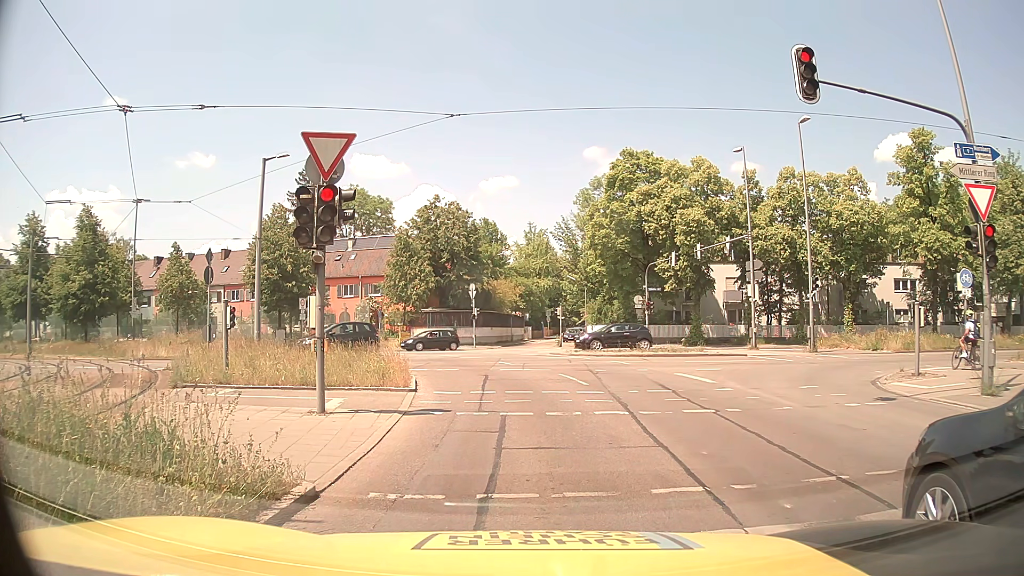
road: secondary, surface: asphalt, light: Day
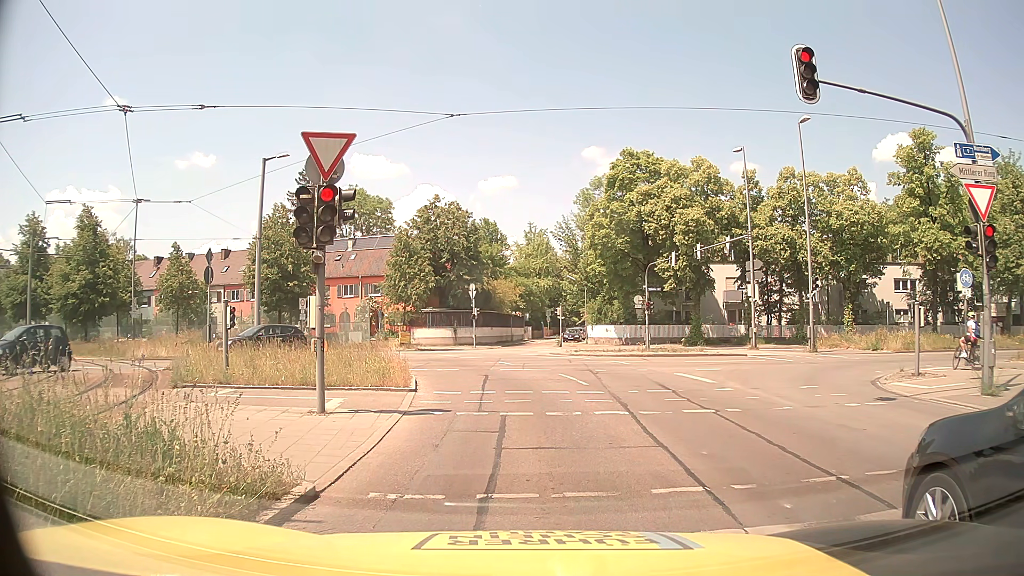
(0.0, 0.0) m; 0°
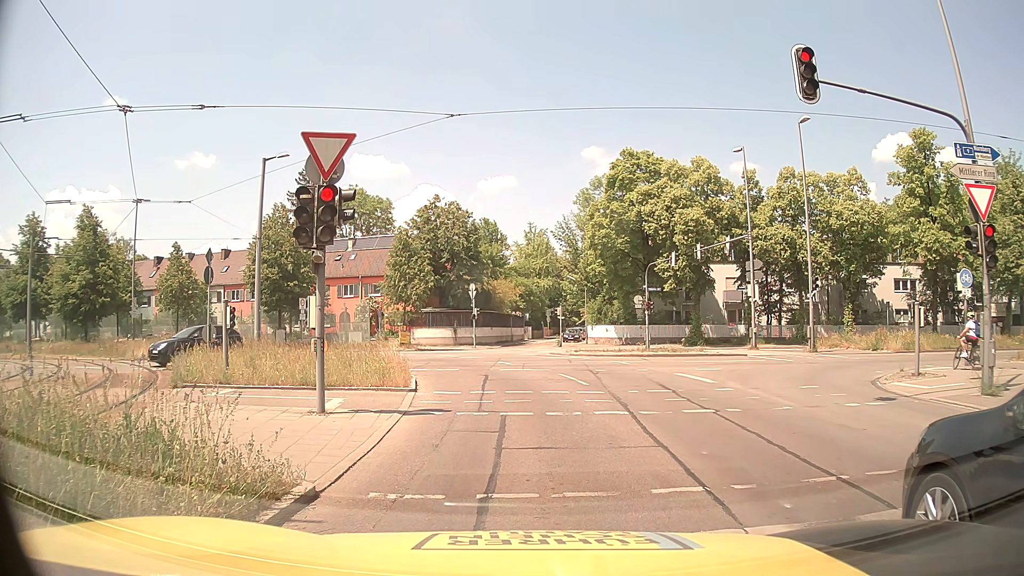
(0.0, 0.0) m; 0°
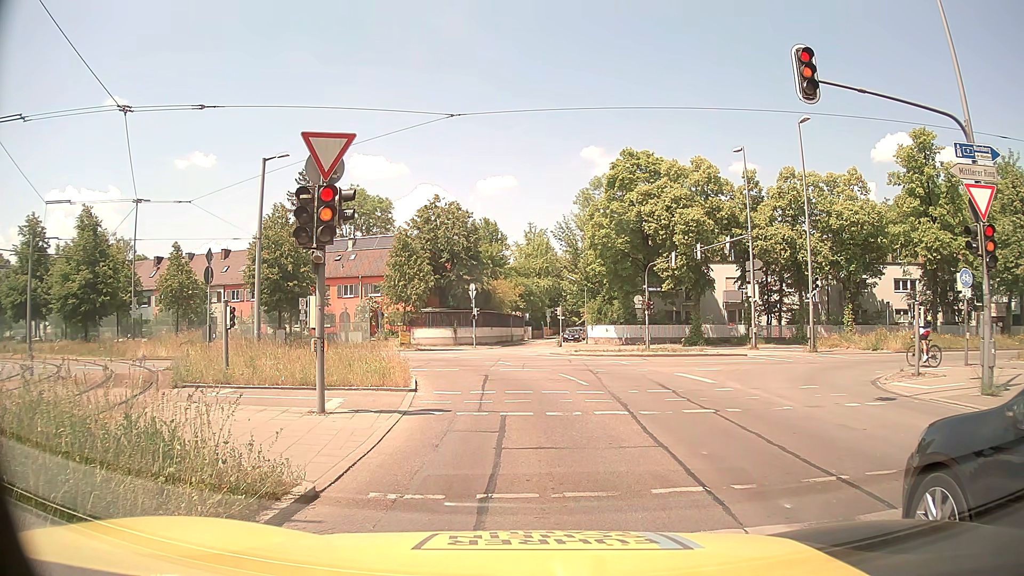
(0.0, 0.0) m; 0°
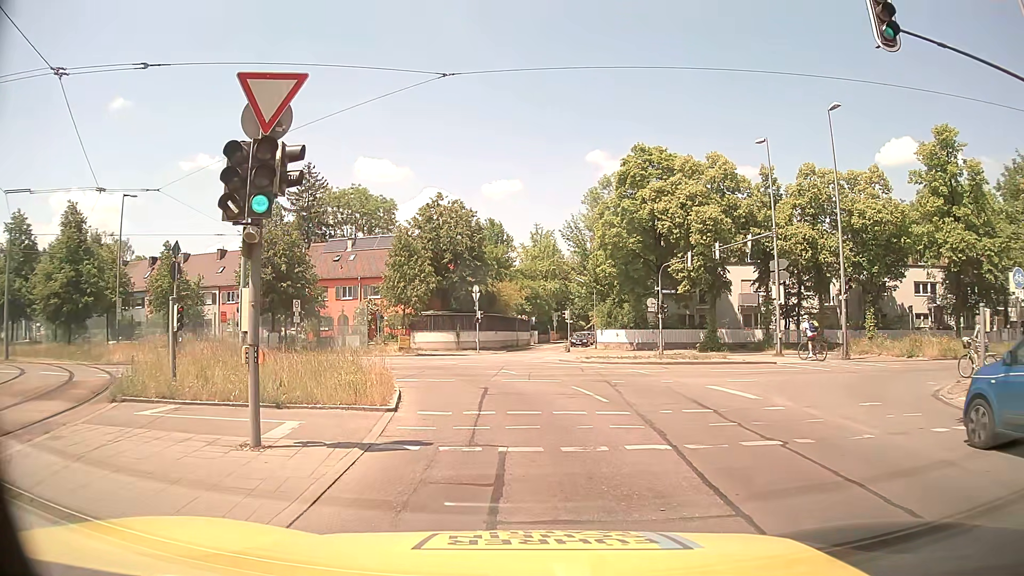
(0.0, +2.9) m; +1°
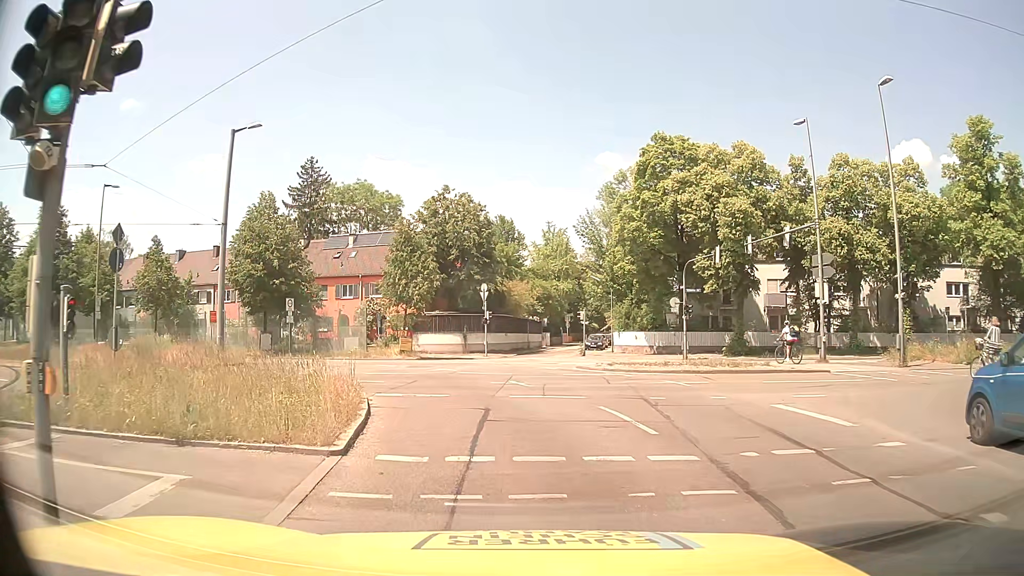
(-0.1, +4.0) m; -1°
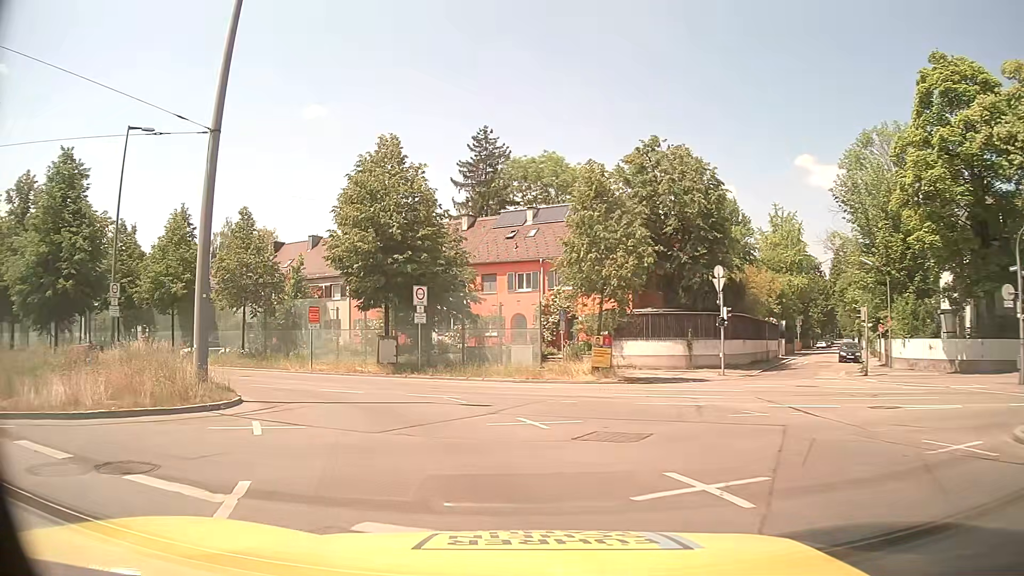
(-1.9, +16.3) m; -18°
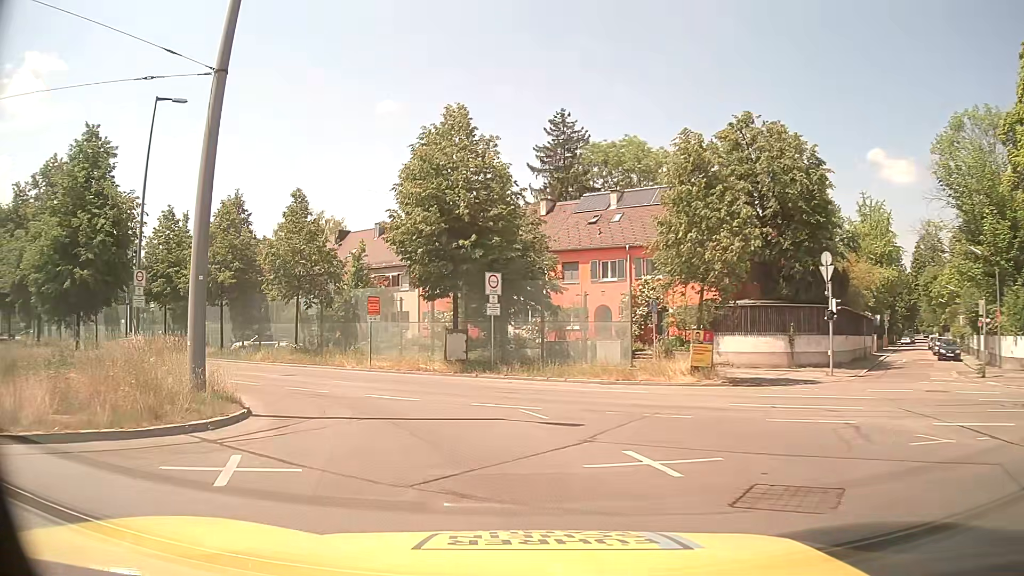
(-0.2, +3.8) m; -7°
